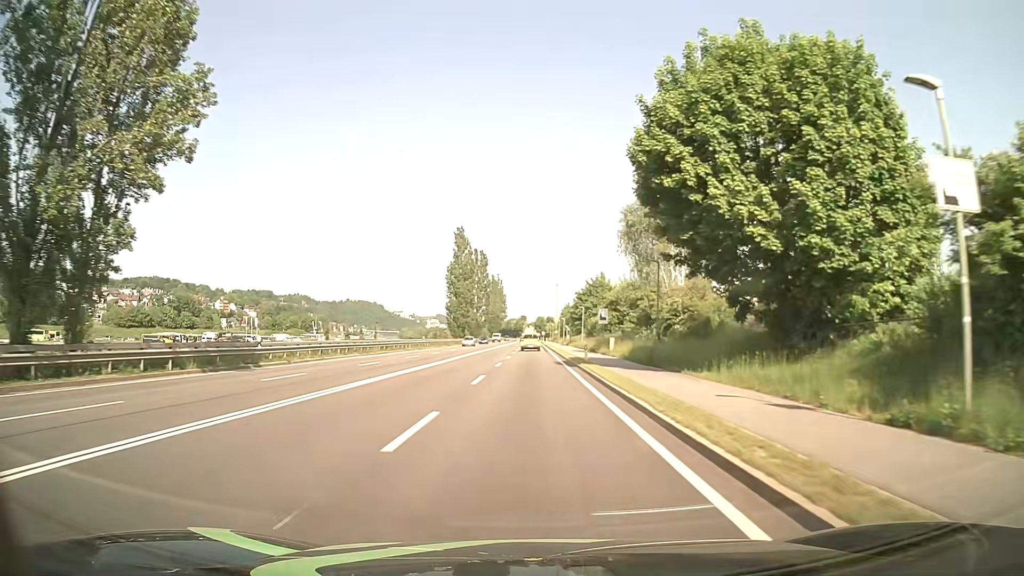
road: primary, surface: asphalt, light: Day
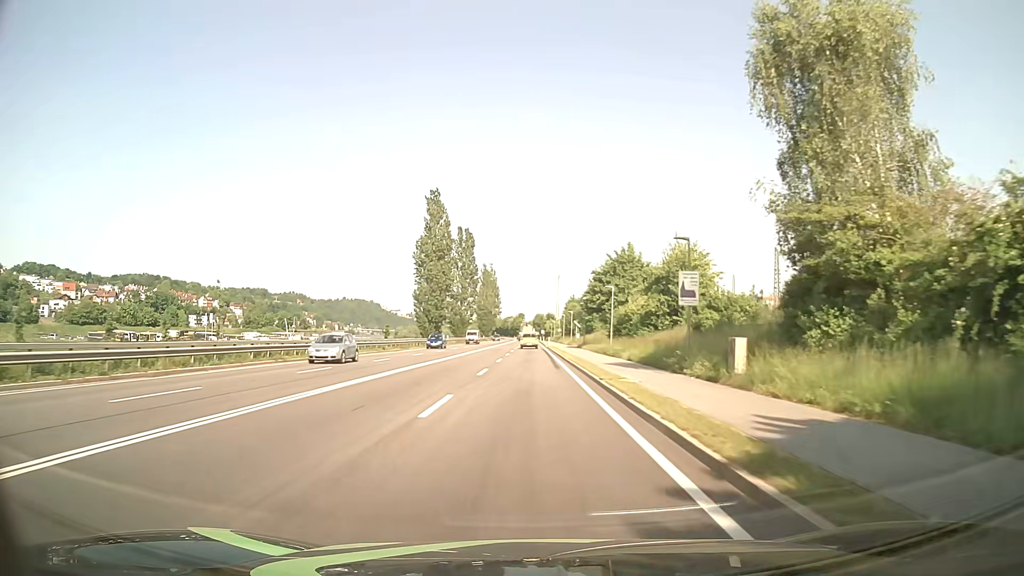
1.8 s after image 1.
(-0.2, +32.2) m; 0°
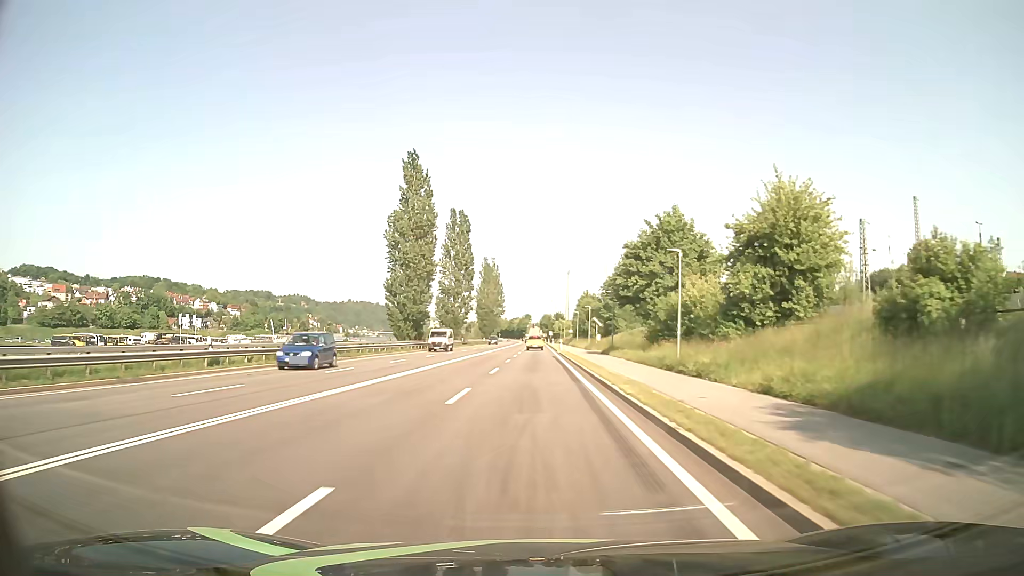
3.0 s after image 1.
(0.0, +21.5) m; -1°
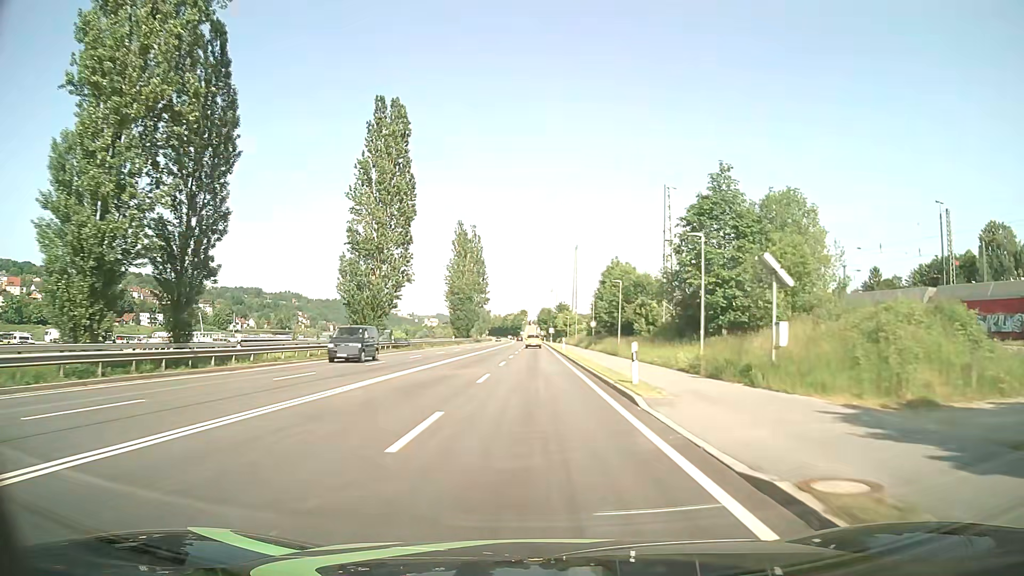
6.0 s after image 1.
(0.0, +53.7) m; 0°
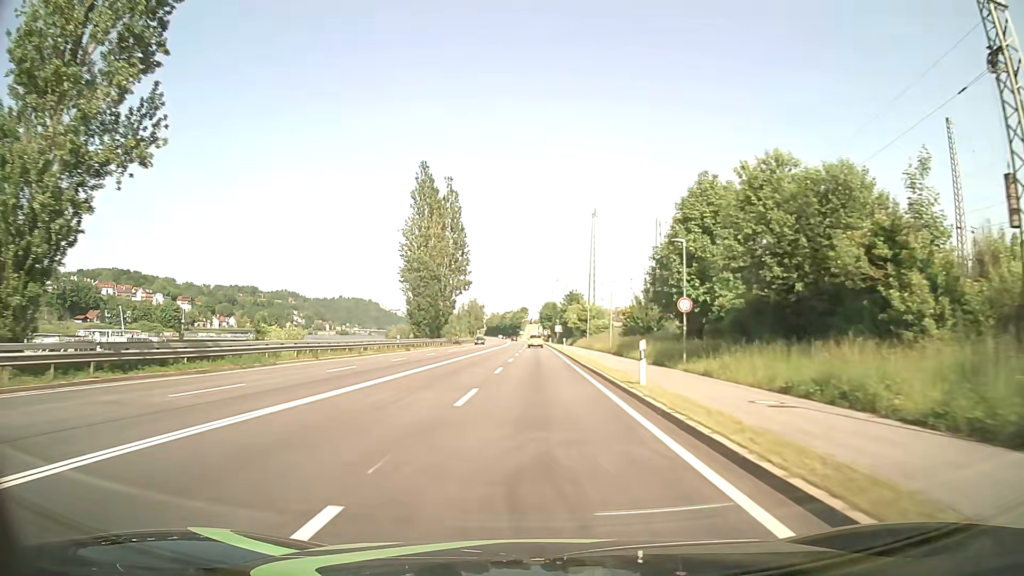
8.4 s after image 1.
(-0.1, +42.9) m; 0°
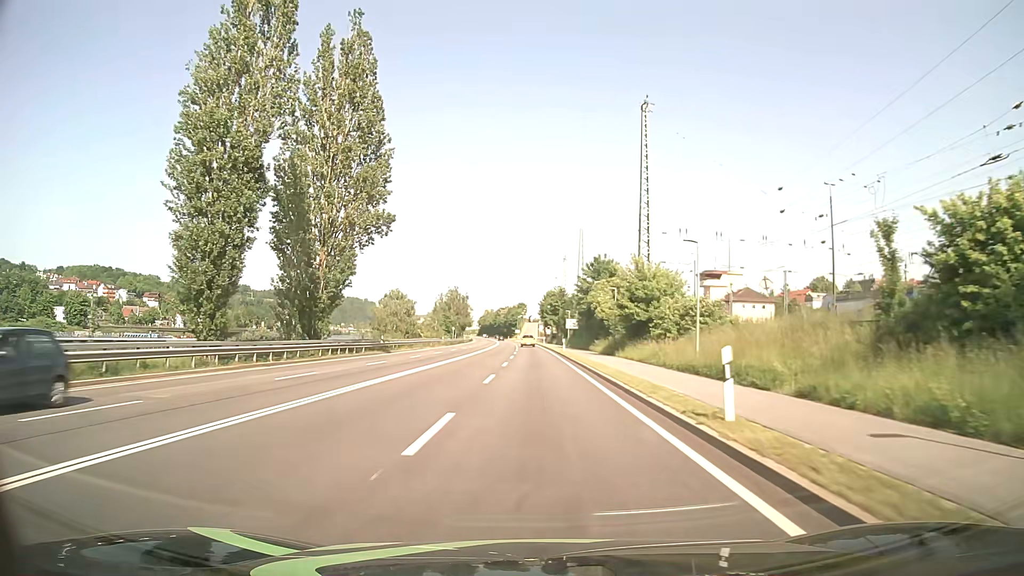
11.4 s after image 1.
(+0.2, +53.6) m; 0°
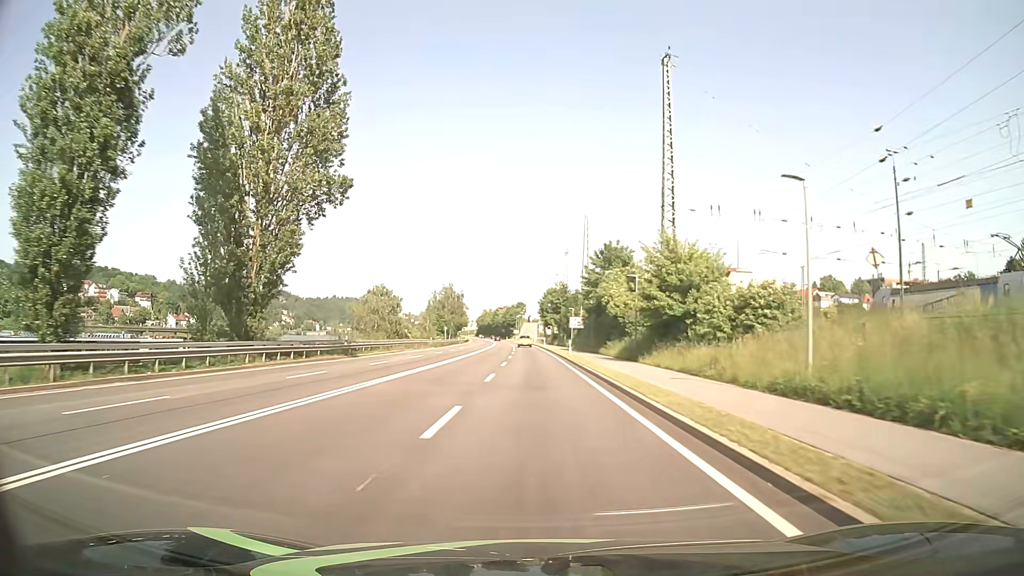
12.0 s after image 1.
(0.0, +10.7) m; 0°
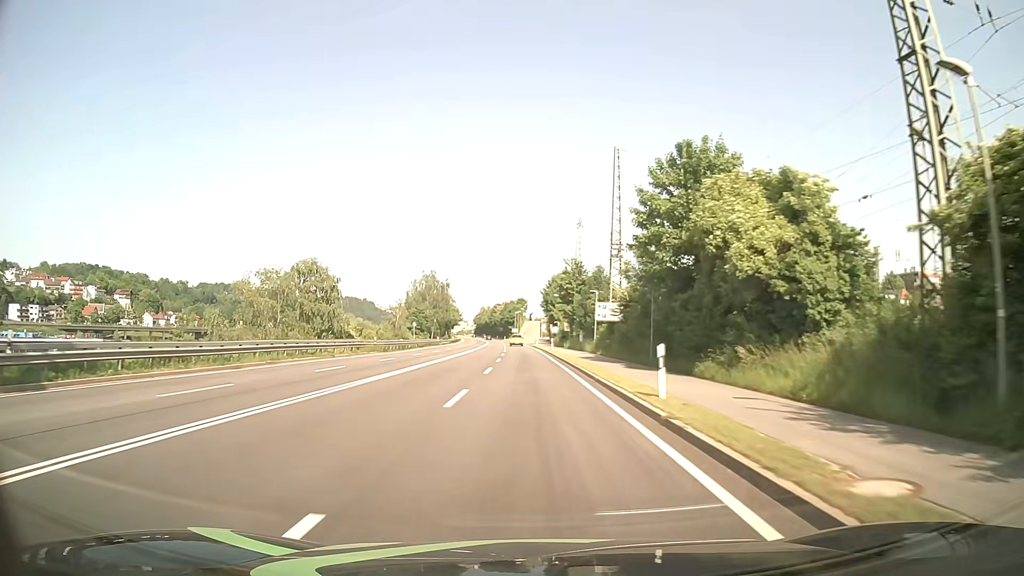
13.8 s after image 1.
(+0.1, +32.3) m; 0°
(0, +10) (0, +20) (0, +30) (0, +40) (-1, +50) (-1, +60) (-1, +70) (-2, +80) (-2, +90) (-3, +100) m
